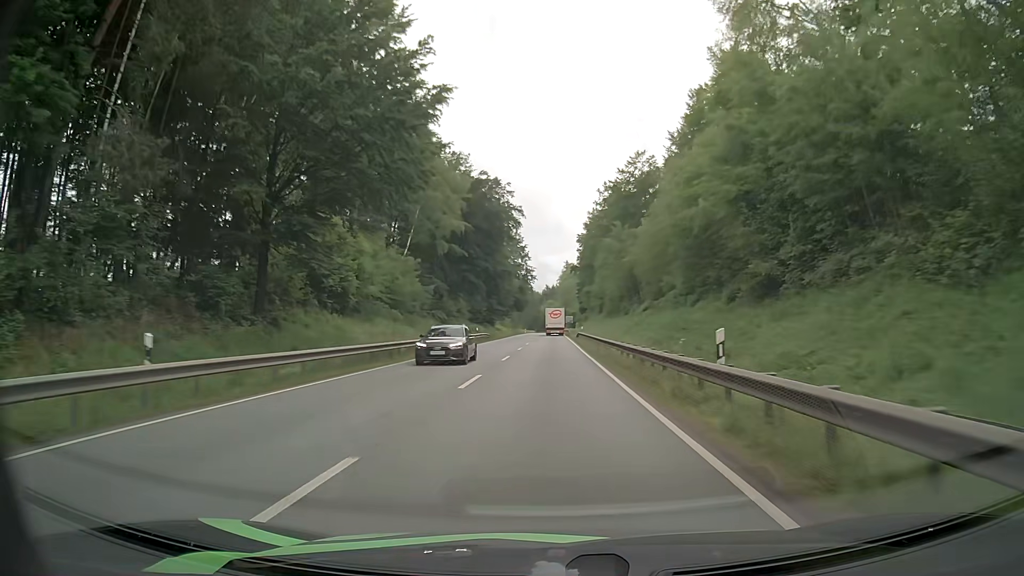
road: primary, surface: asphalt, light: Day
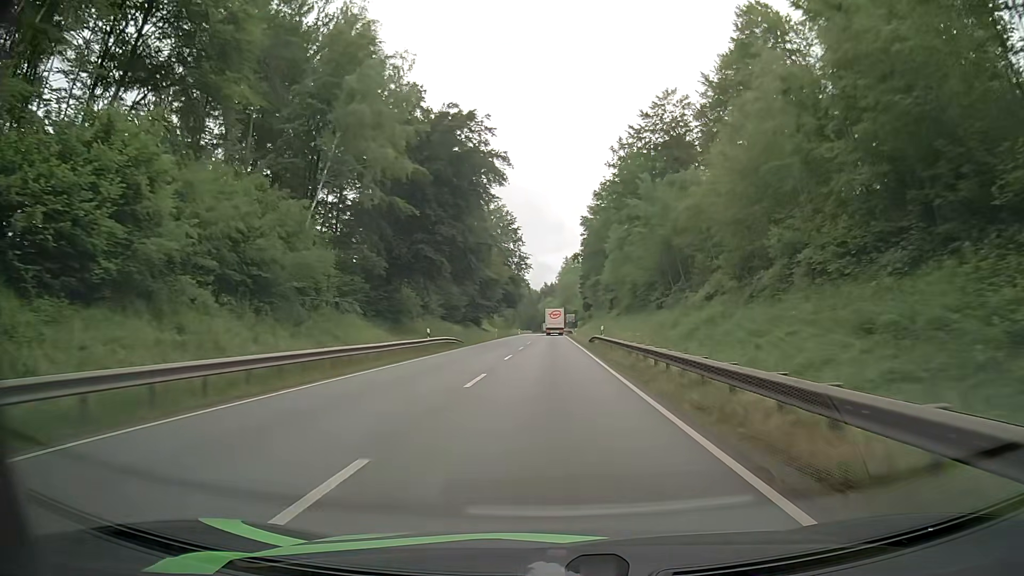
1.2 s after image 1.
(-0.1, +24.0) m; 0°
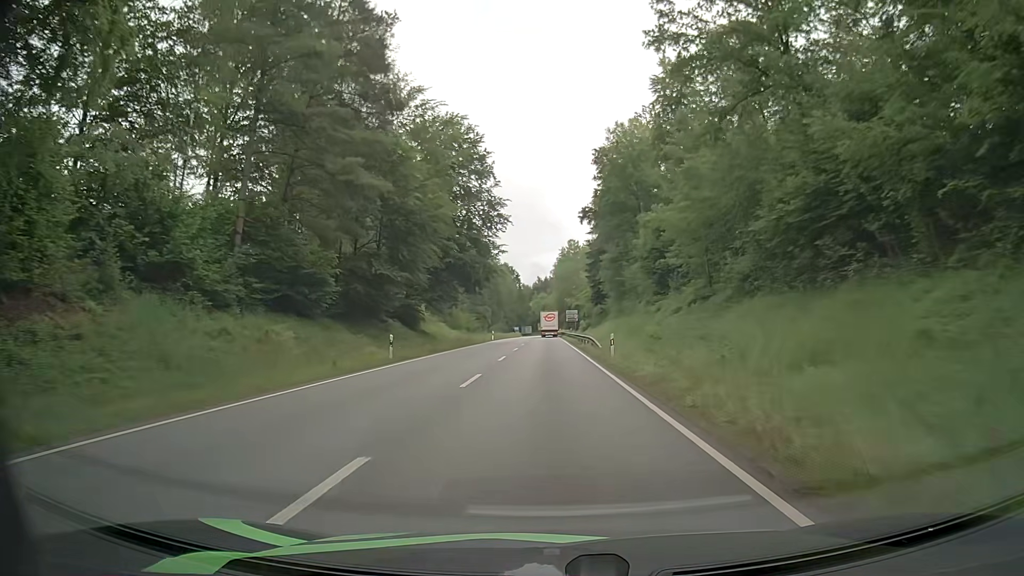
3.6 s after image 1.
(+0.1, +47.8) m; +1°
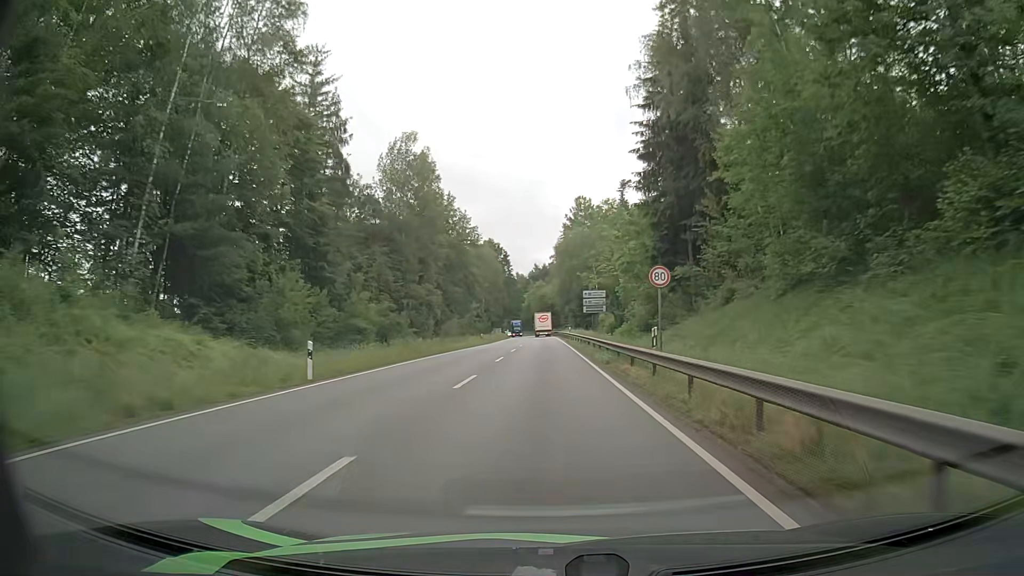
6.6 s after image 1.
(-0.5, +60.1) m; 0°
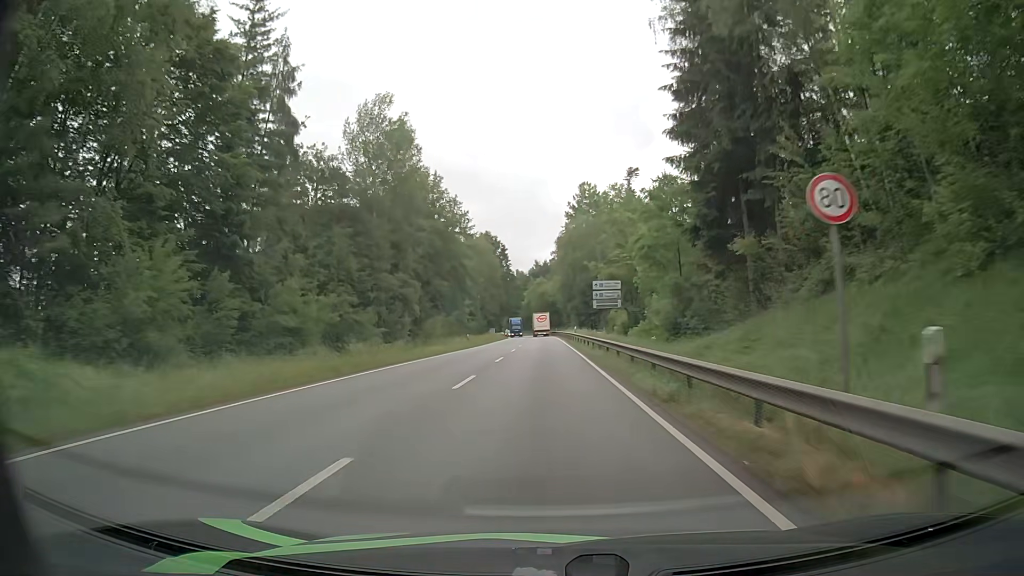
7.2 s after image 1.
(-0.1, +12.2) m; -1°
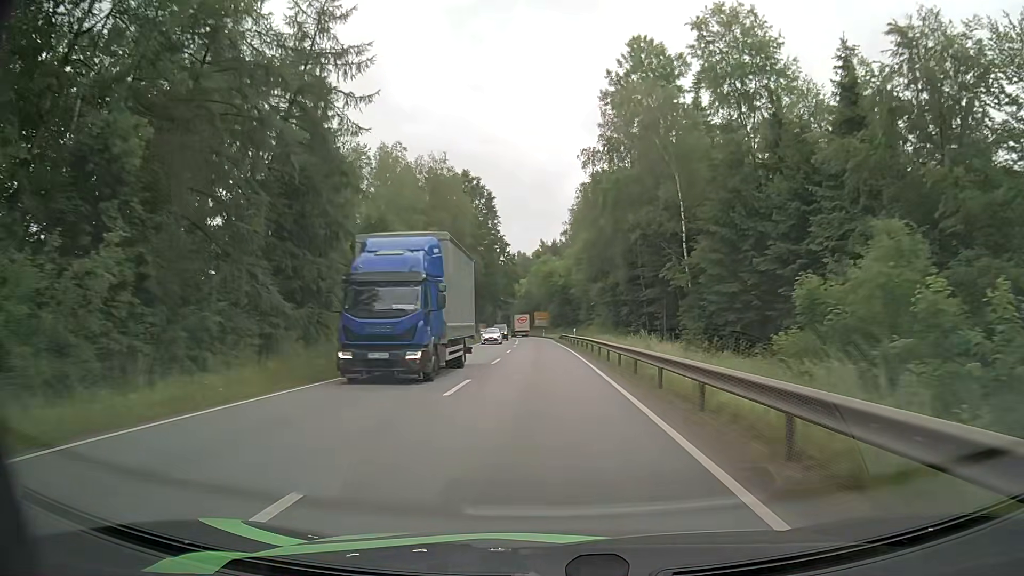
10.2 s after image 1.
(-0.2, +61.7) m; -1°
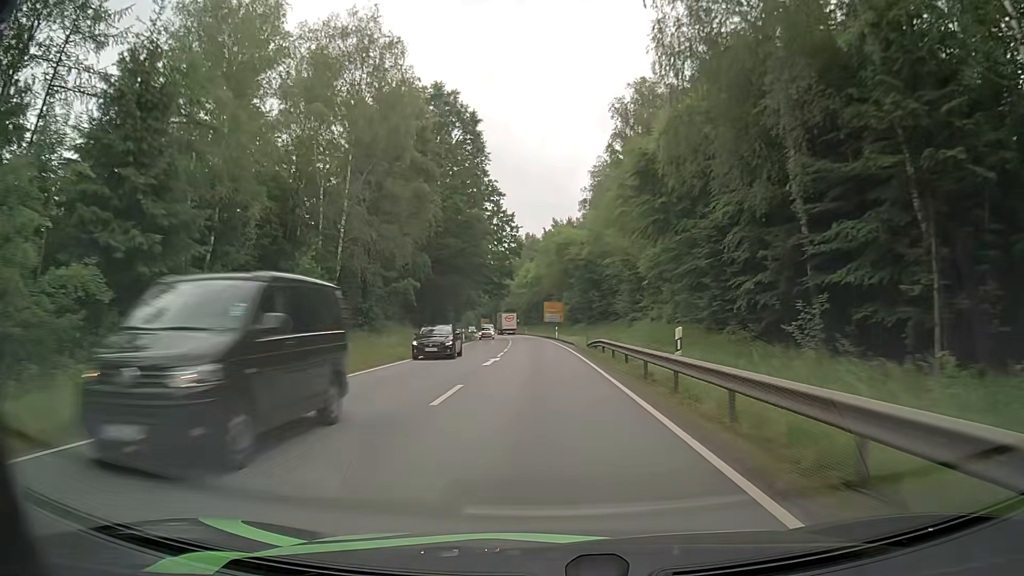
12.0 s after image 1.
(-0.1, +37.7) m; -1°
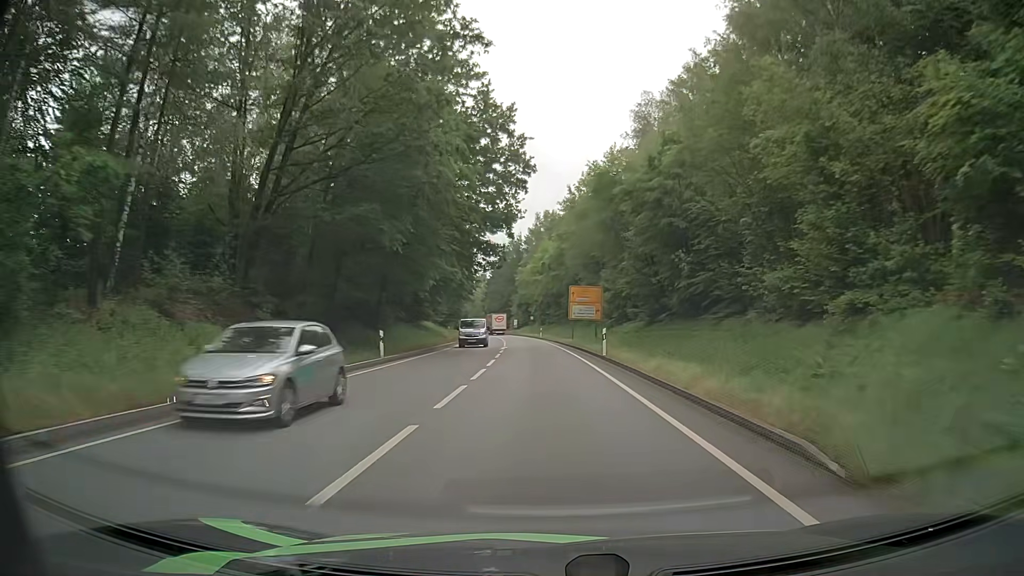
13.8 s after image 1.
(-0.5, +37.0) m; -2°
(0, +10) (0, +20) (0, +30) (-1, +40) (-1, +50) (-2, +60) (-2, +70) (-3, +80) (-4, +90) (-5, +100) m
